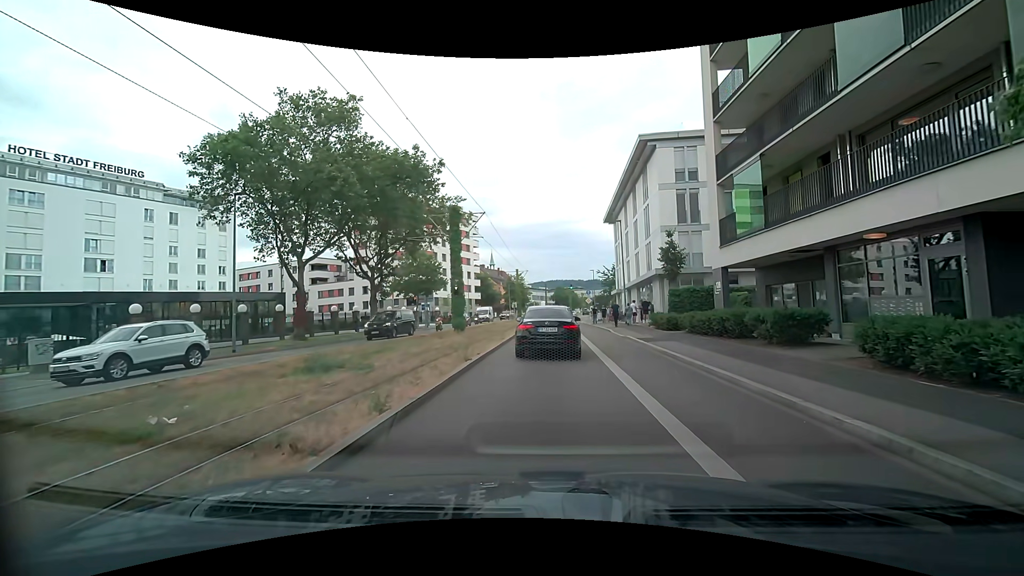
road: secondary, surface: asphalt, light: Day
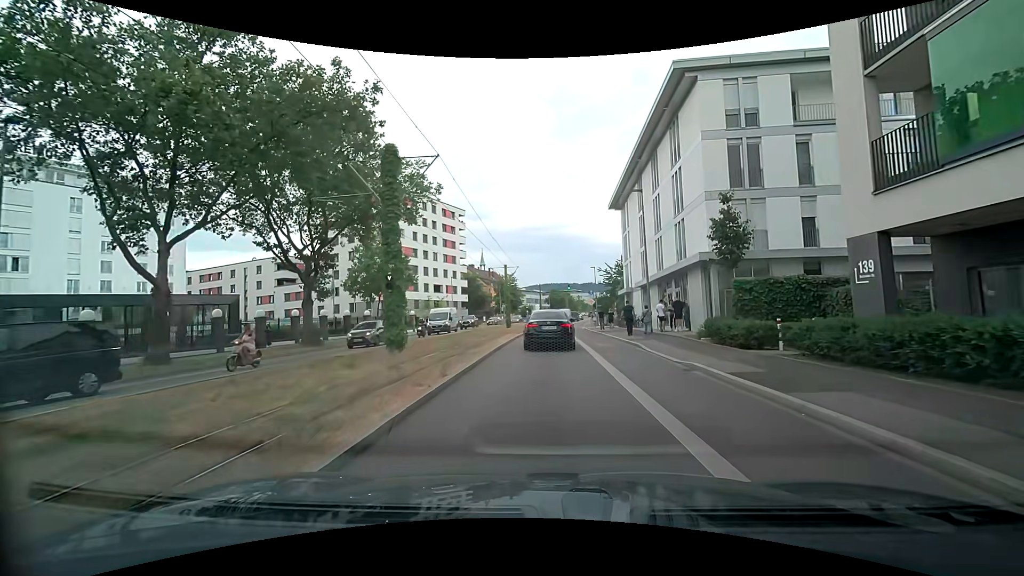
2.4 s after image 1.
(+0.2, +11.4) m; +2°
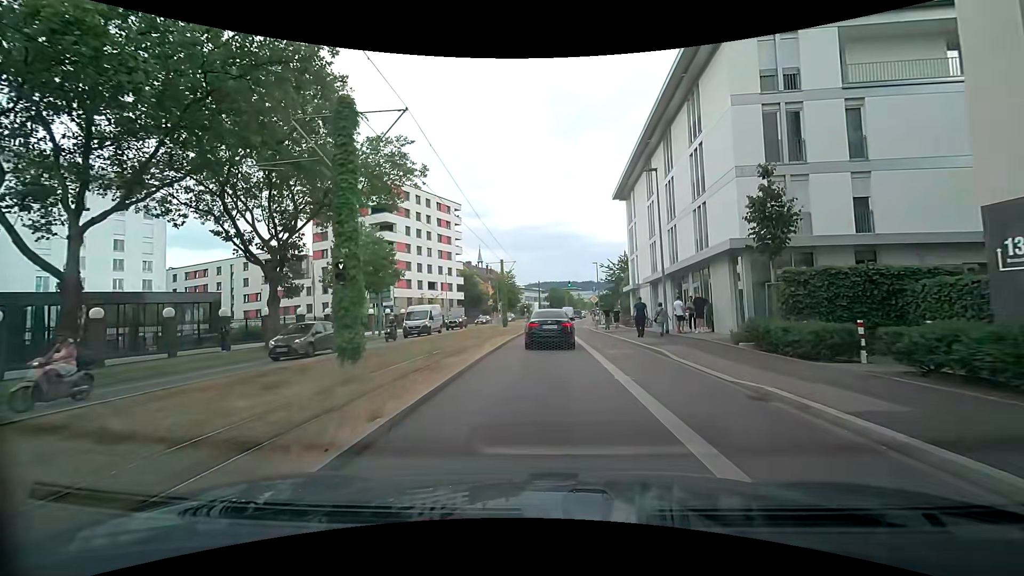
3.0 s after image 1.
(0.0, +4.0) m; 0°
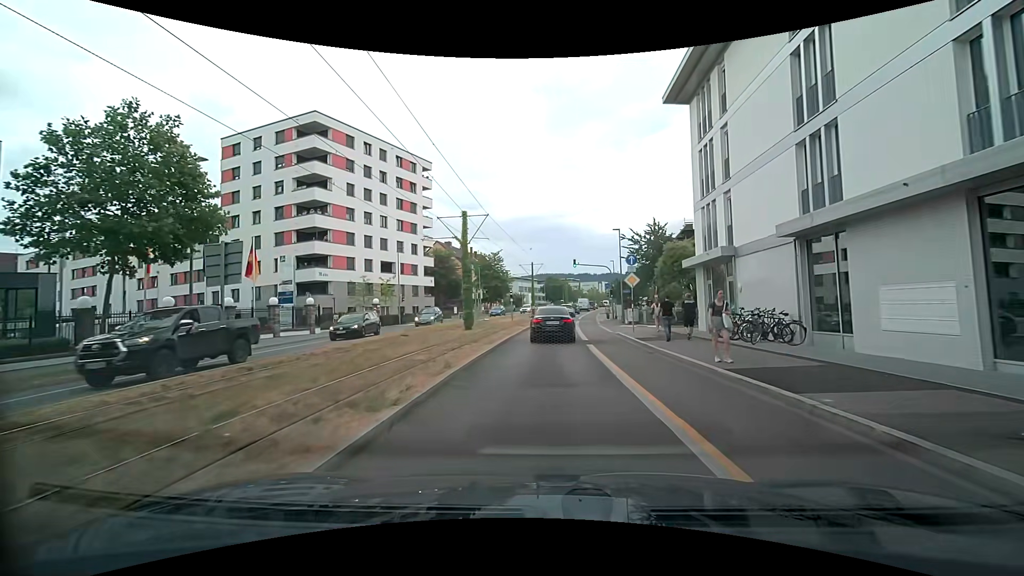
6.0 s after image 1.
(-0.1, +22.8) m; 0°
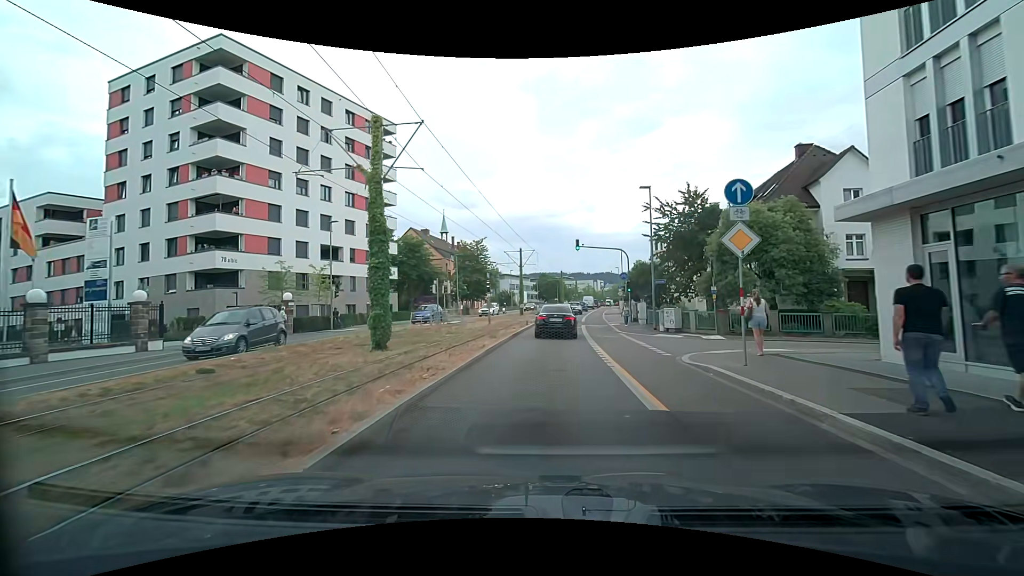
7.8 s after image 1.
(+0.1, +15.1) m; 0°
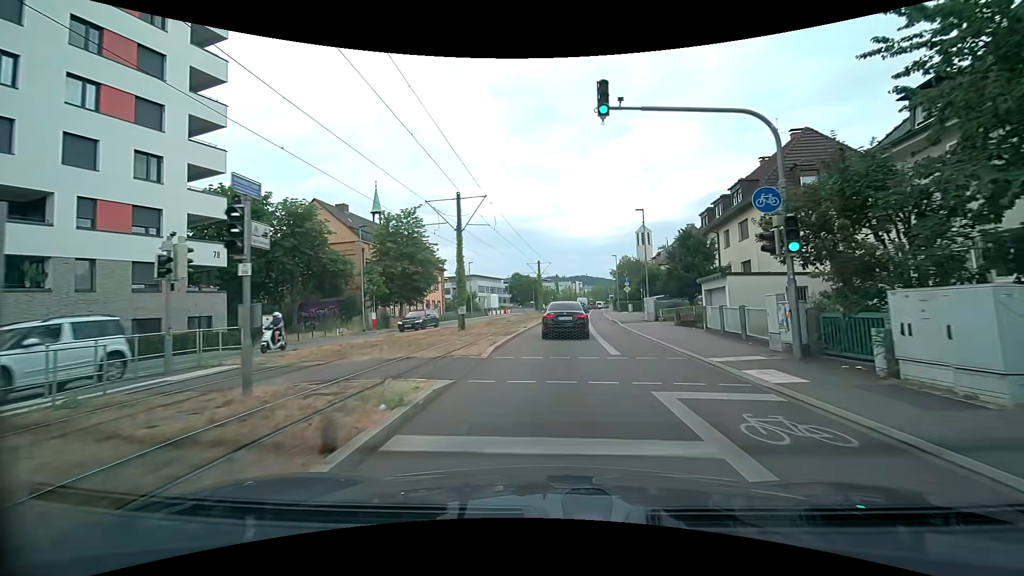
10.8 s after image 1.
(+0.7, +27.7) m; +3°
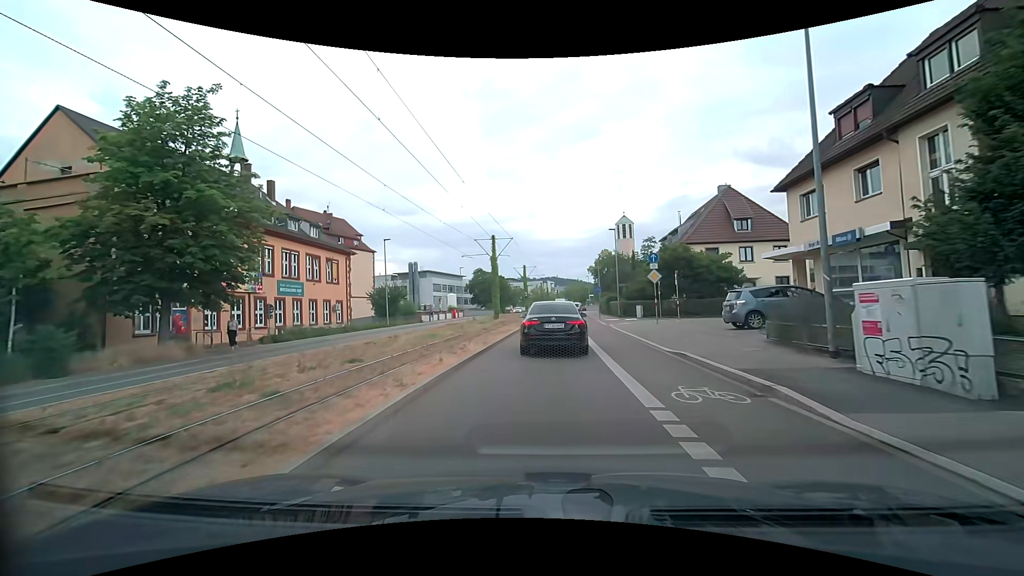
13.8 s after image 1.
(+1.3, +26.6) m; +4°
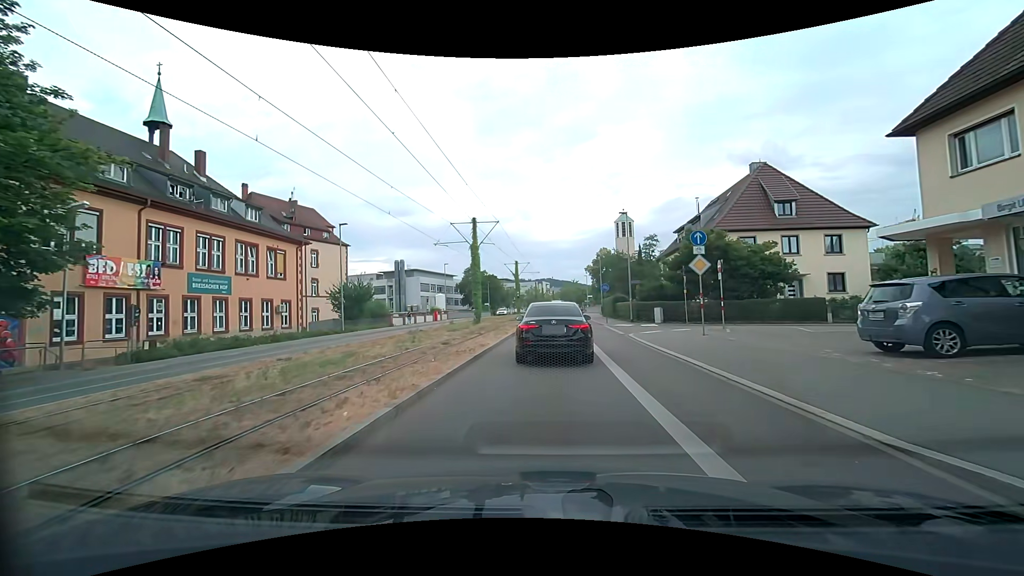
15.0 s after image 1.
(+0.1, +9.0) m; +1°
